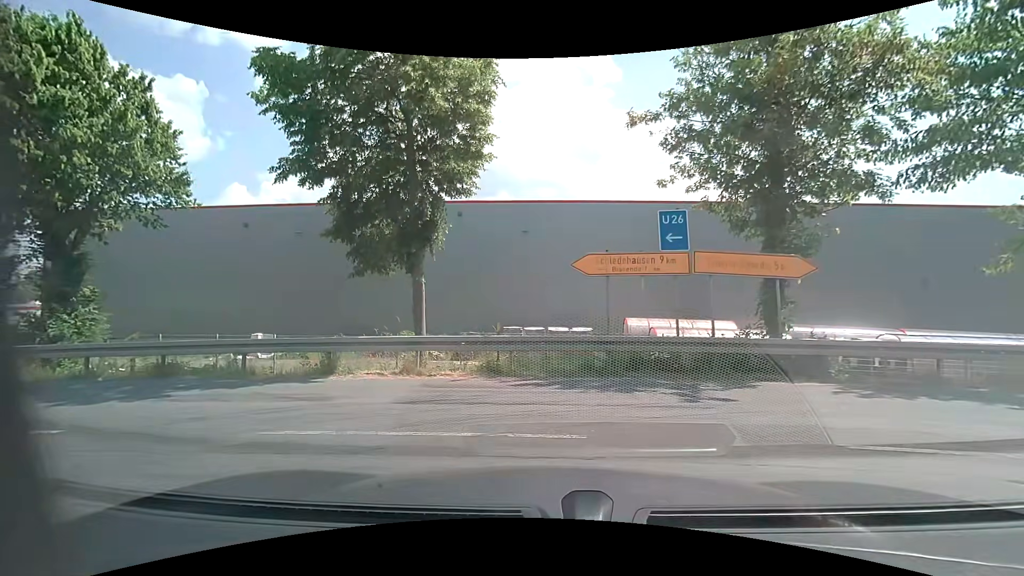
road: motorway_link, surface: asphalt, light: Day
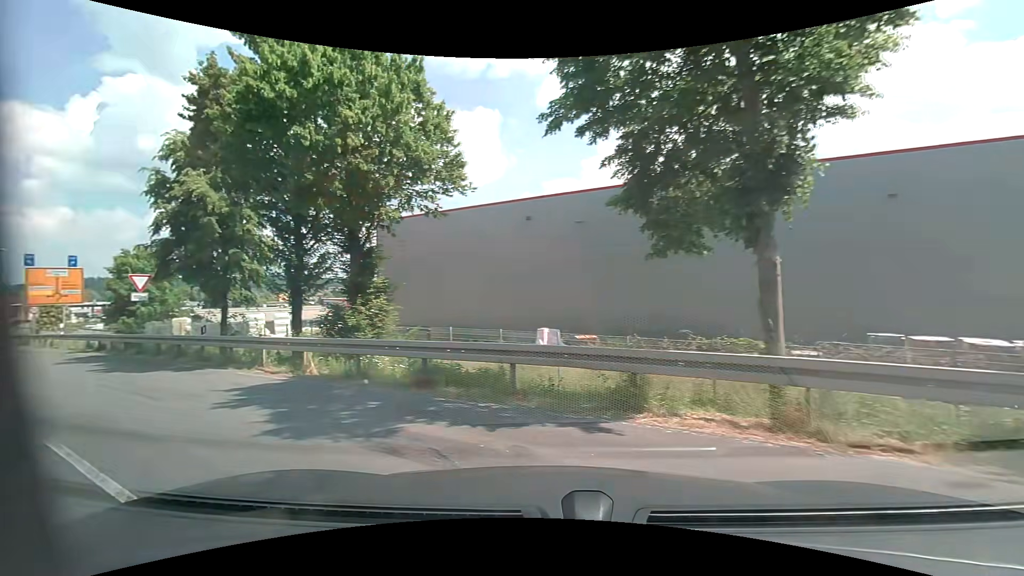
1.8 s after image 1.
(-1.2, +4.7) m; -32°
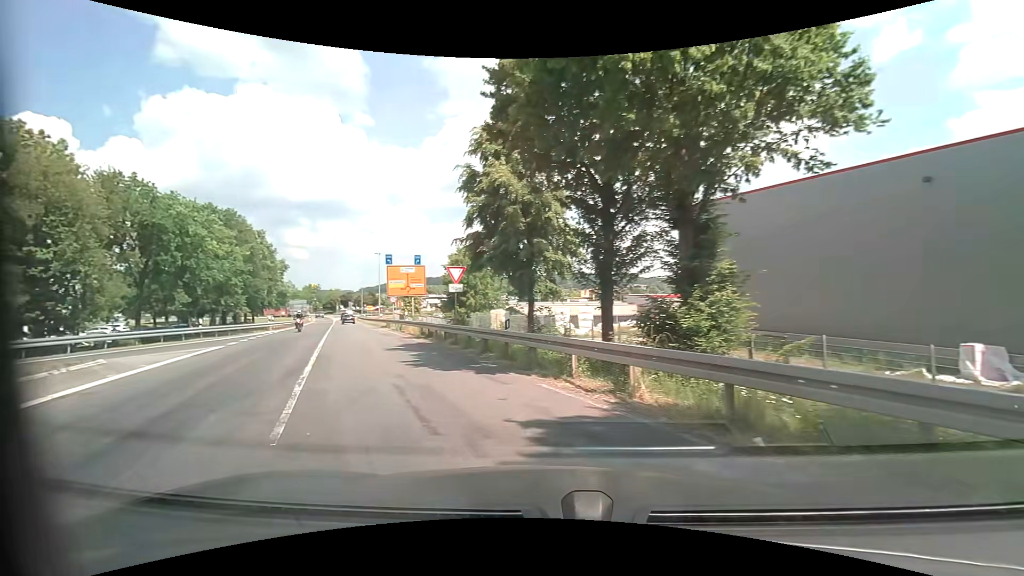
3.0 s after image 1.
(-1.4, +4.4) m; -34°
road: secondary
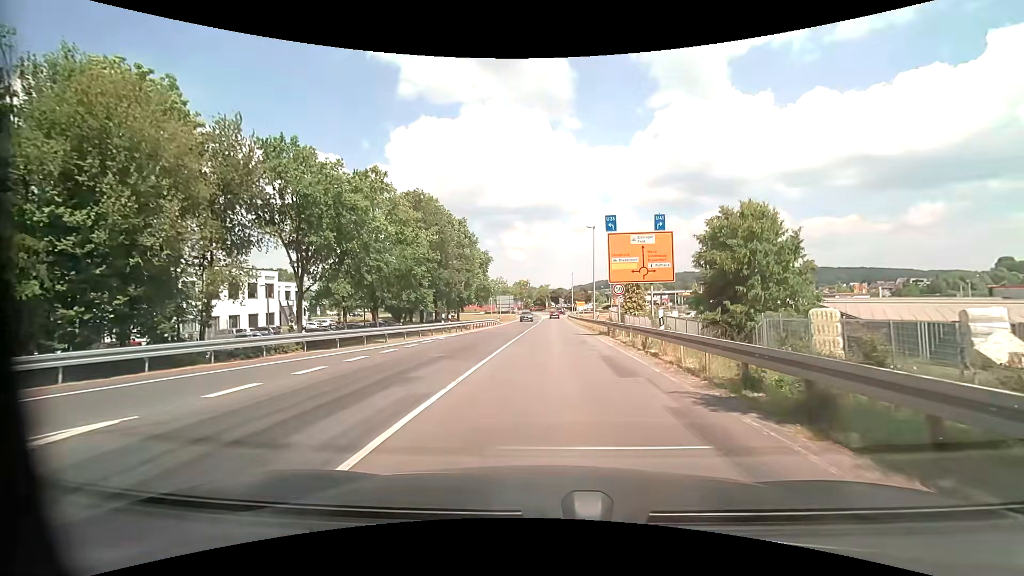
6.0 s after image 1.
(-5.1, +17.9) m; -23°
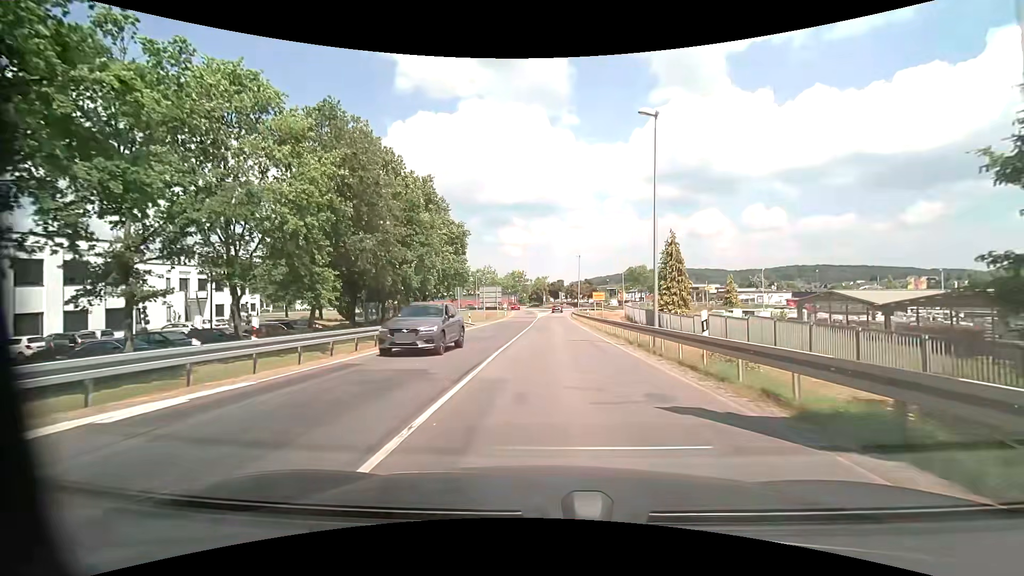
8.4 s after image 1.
(+0.2, +23.8) m; 0°
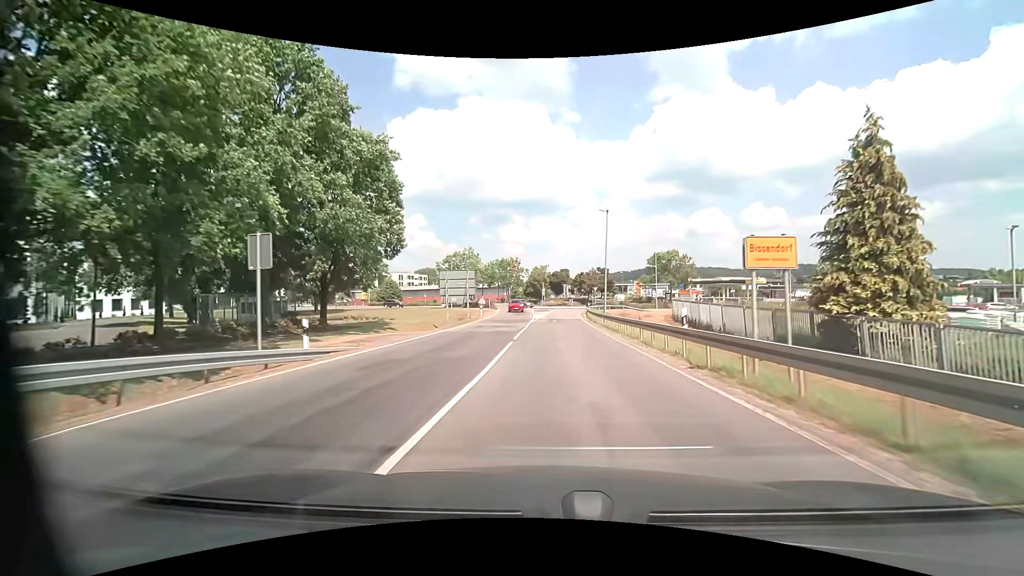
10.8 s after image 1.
(+0.1, +30.2) m; 0°
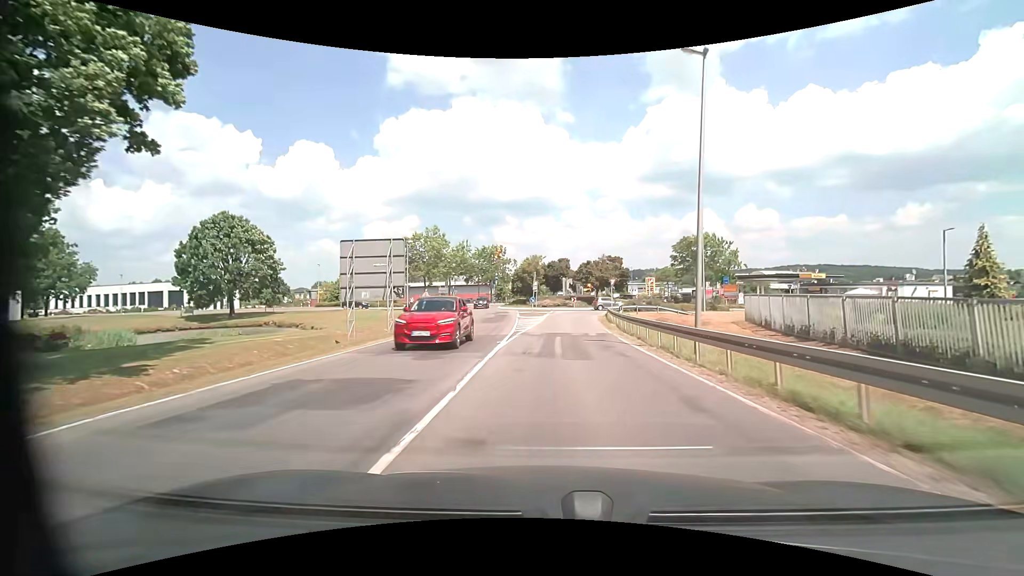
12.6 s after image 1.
(+0.1, +23.4) m; +1°
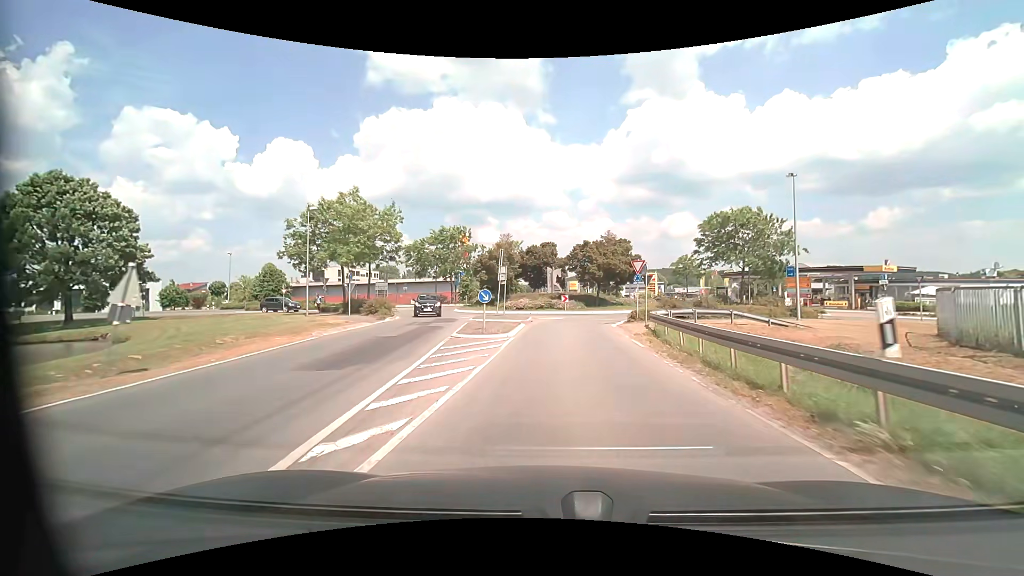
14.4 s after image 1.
(+0.3, +20.6) m; +2°
(0, +10) (+1, +20) (+2, +30) (+8, +38) (+14, +46) (+14, +56) (+11, +65) (+9, +75) (+9, +85) (+9, +95) m
